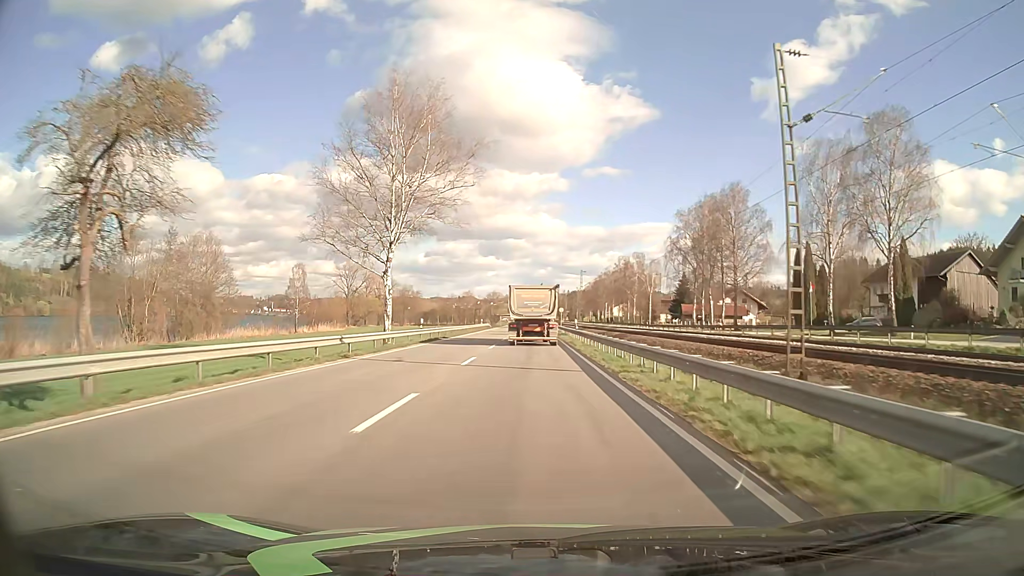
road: primary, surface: asphalt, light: Day
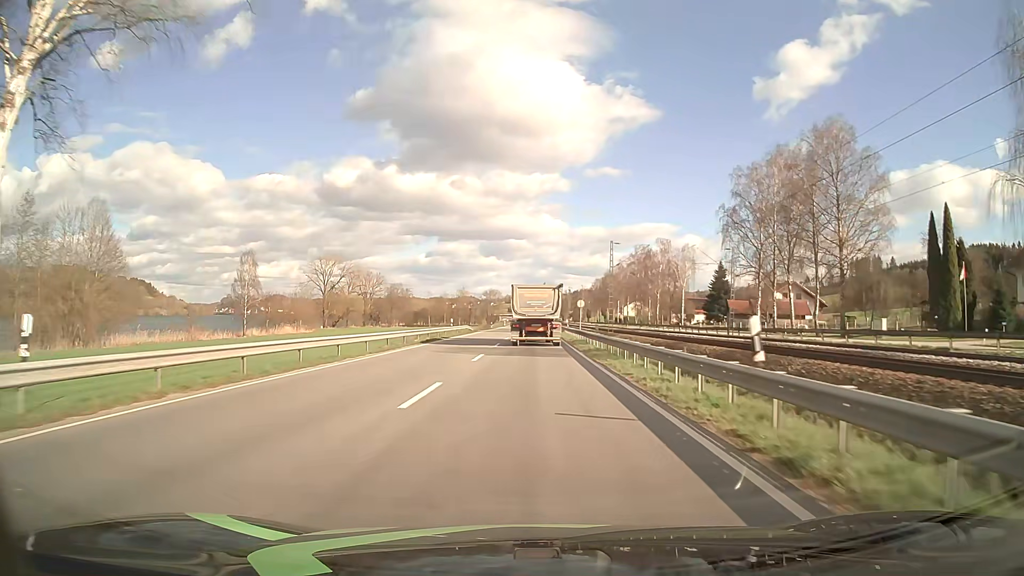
(0.0, +34.1) m; 0°
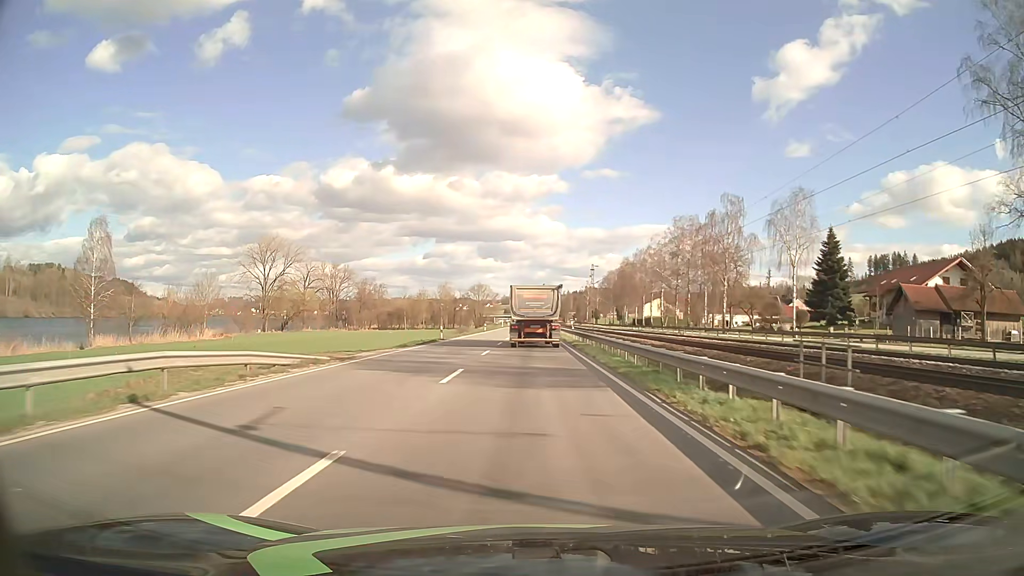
(0.0, +56.1) m; 0°
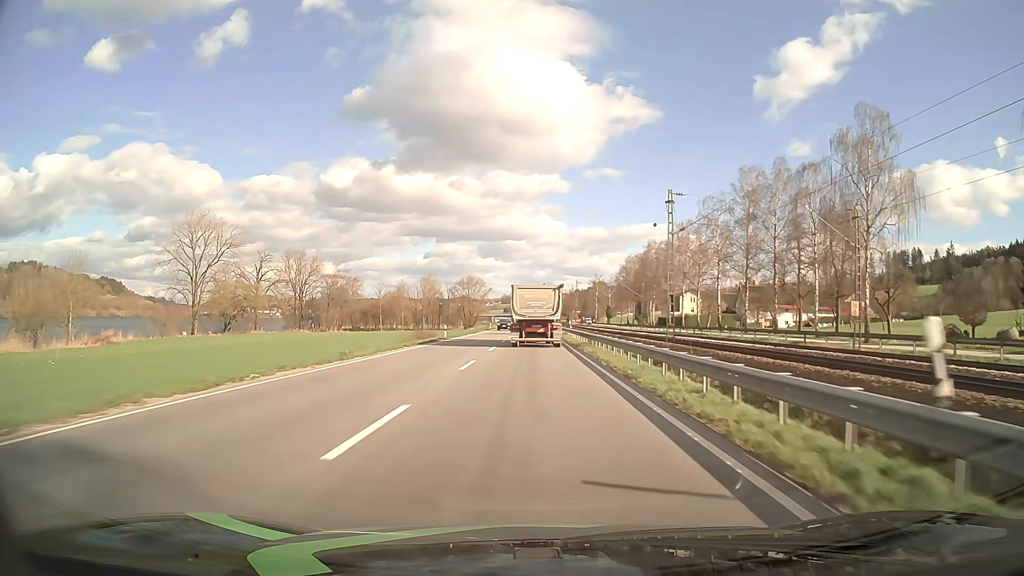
(0.0, +44.4) m; 0°
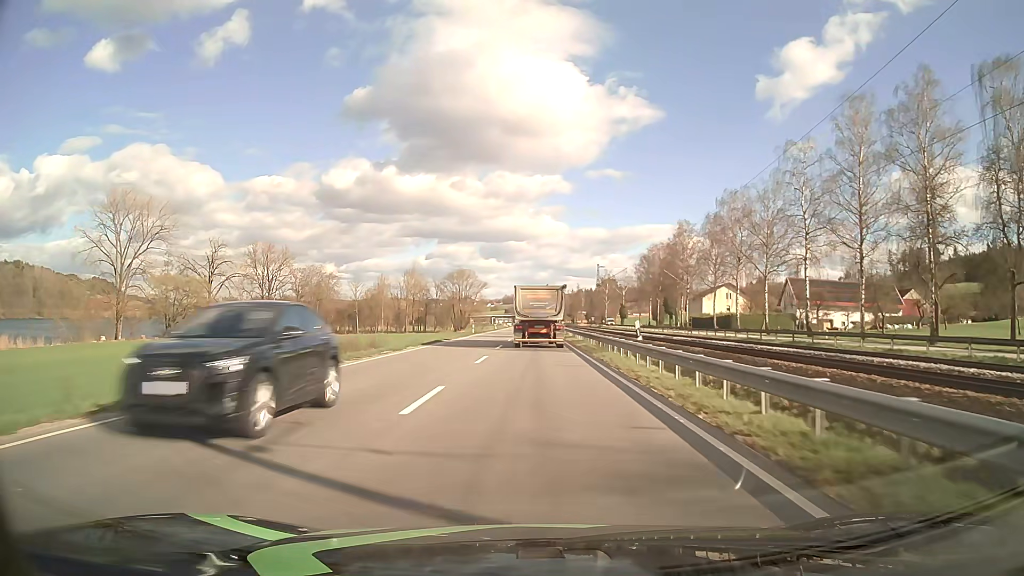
(0.0, +33.1) m; 0°
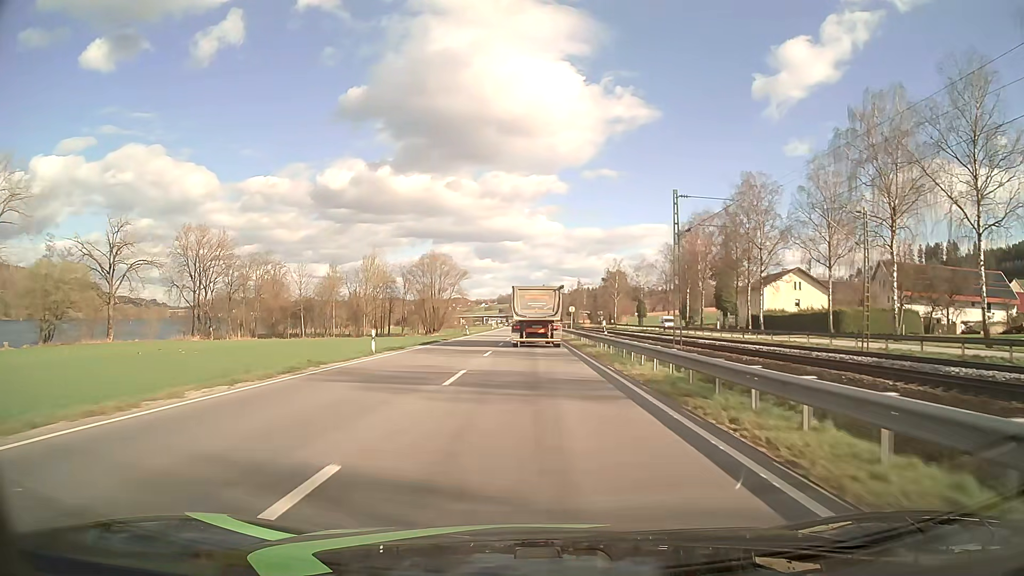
(+0.1, +43.9) m; 0°
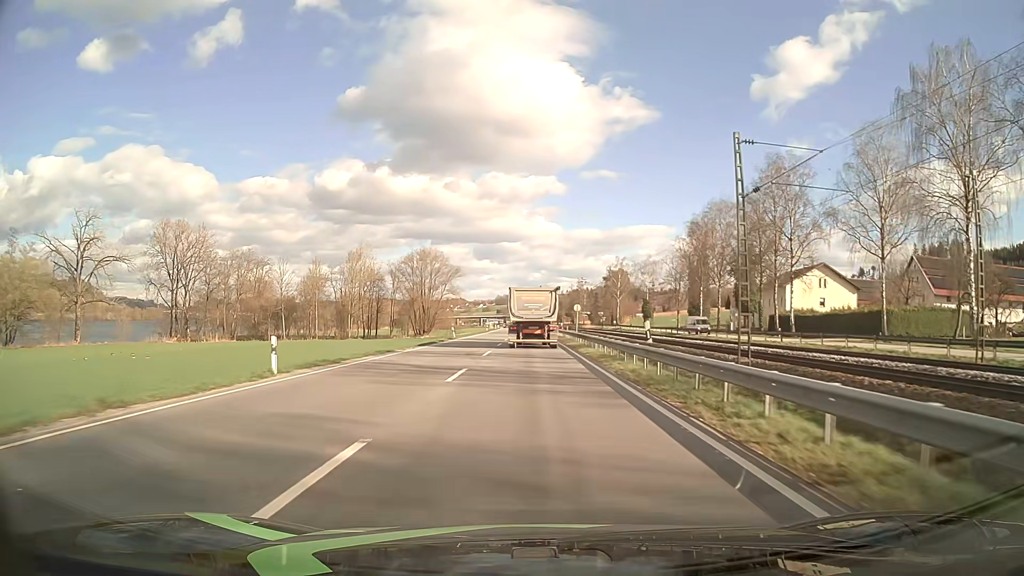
(0.0, +10.9) m; 0°
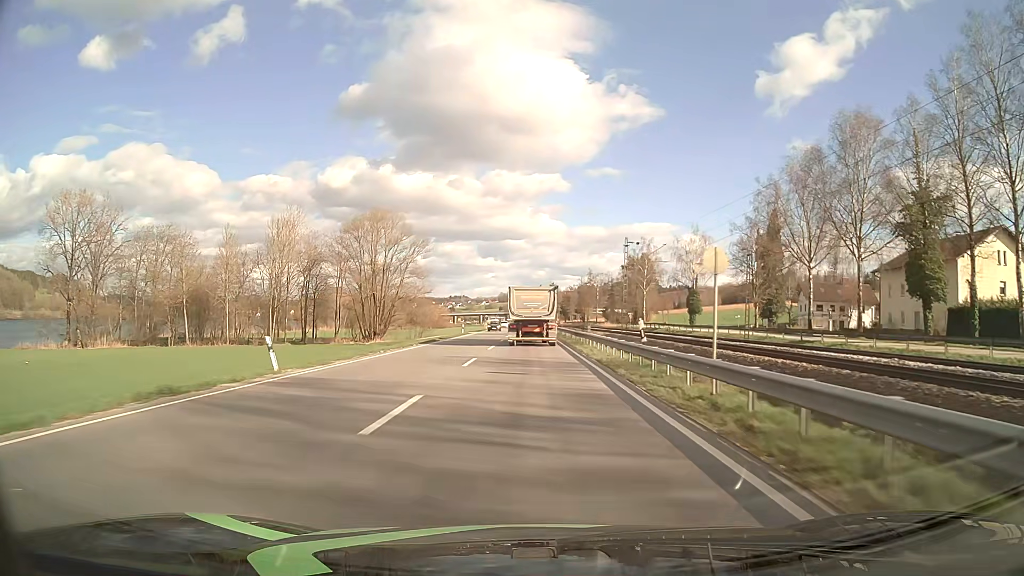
(0.0, +43.7) m; 0°
